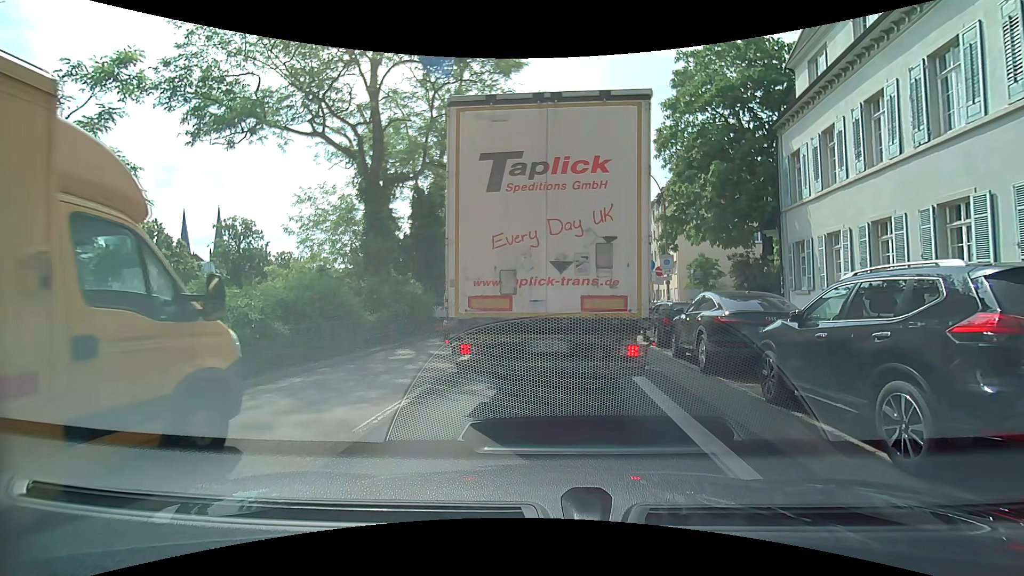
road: primary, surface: asphalt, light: Day
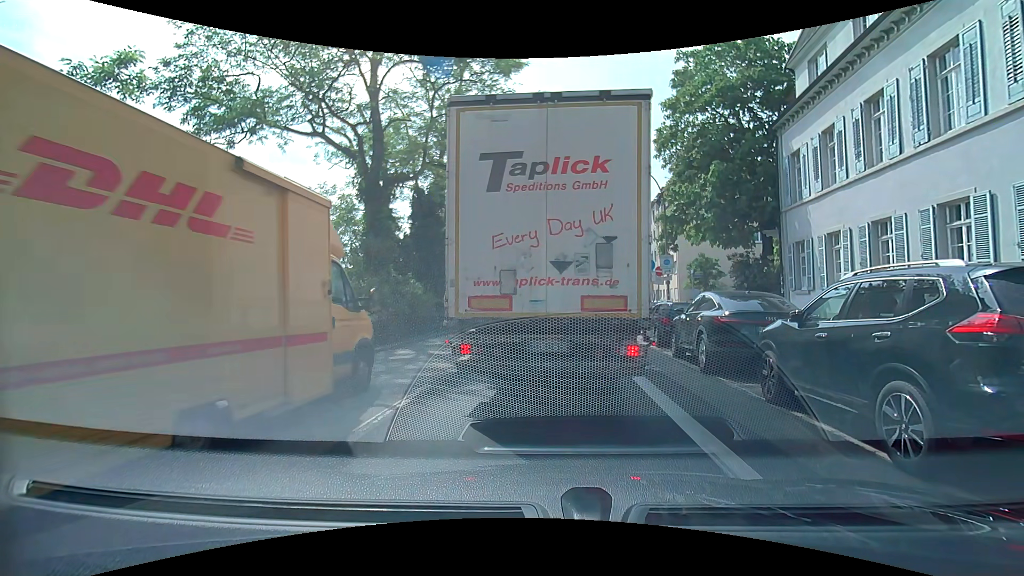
(0.0, 0.0) m; 0°
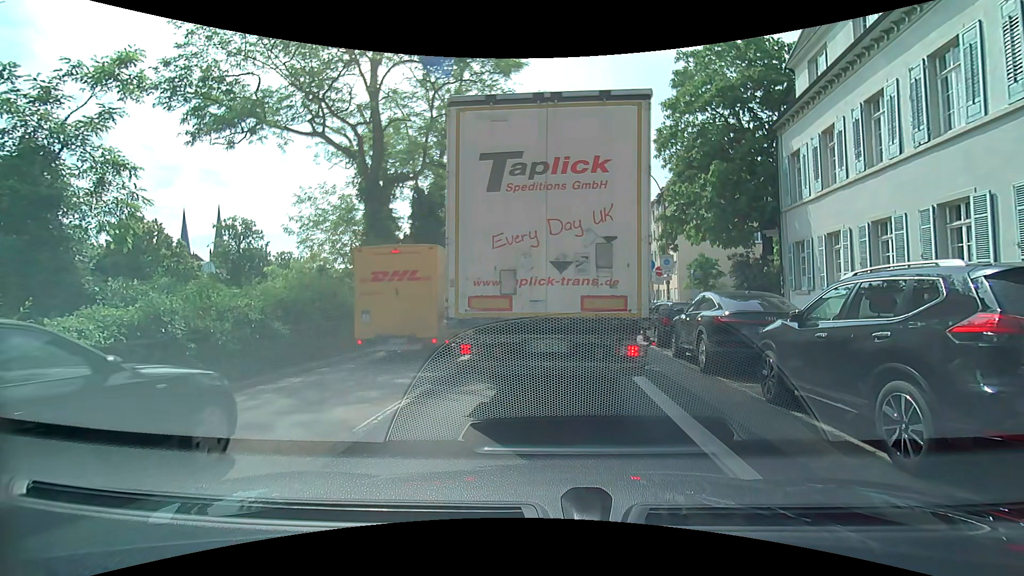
(0.0, 0.0) m; 0°
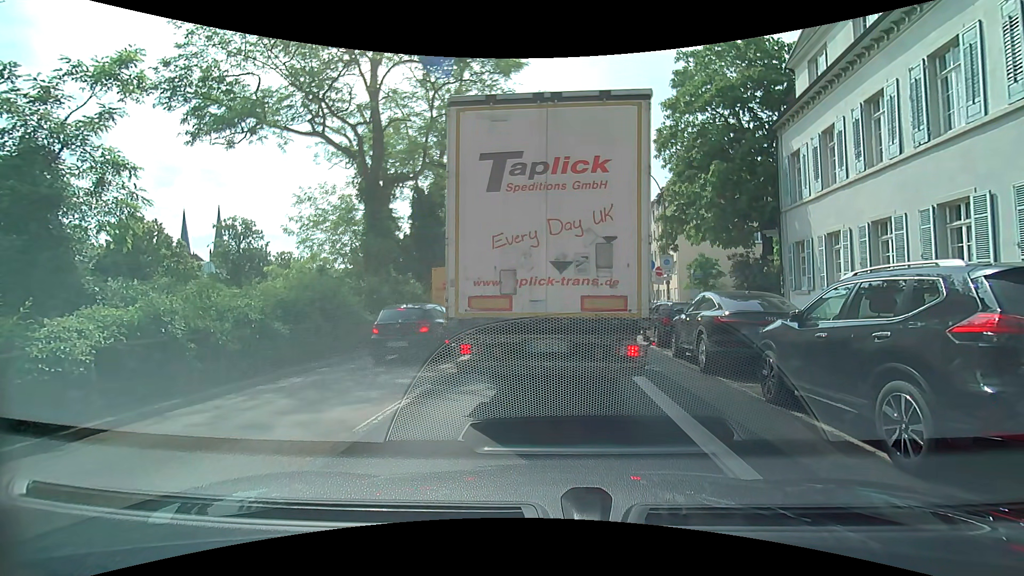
(0.0, 0.0) m; 0°
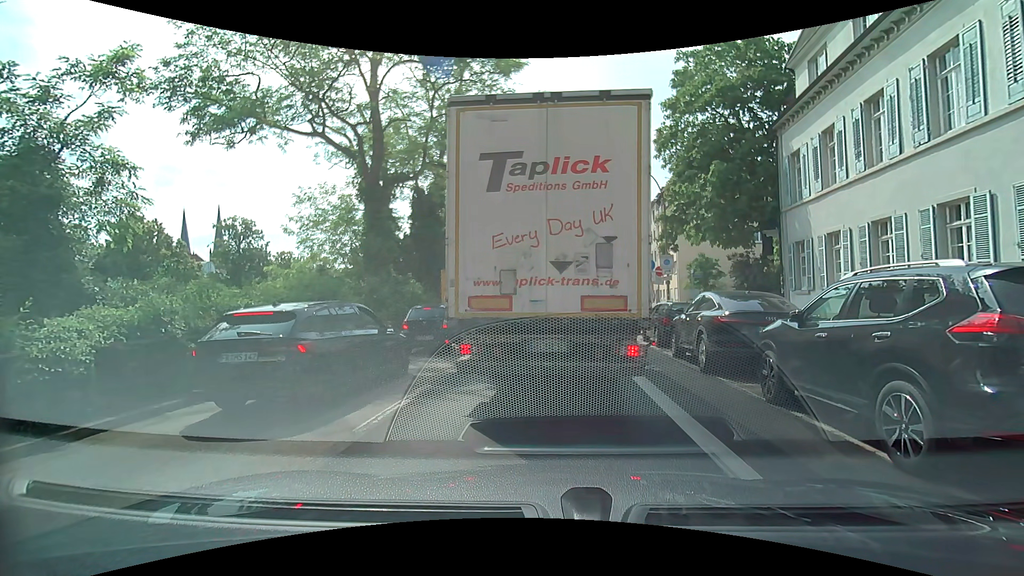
(0.0, 0.0) m; 0°
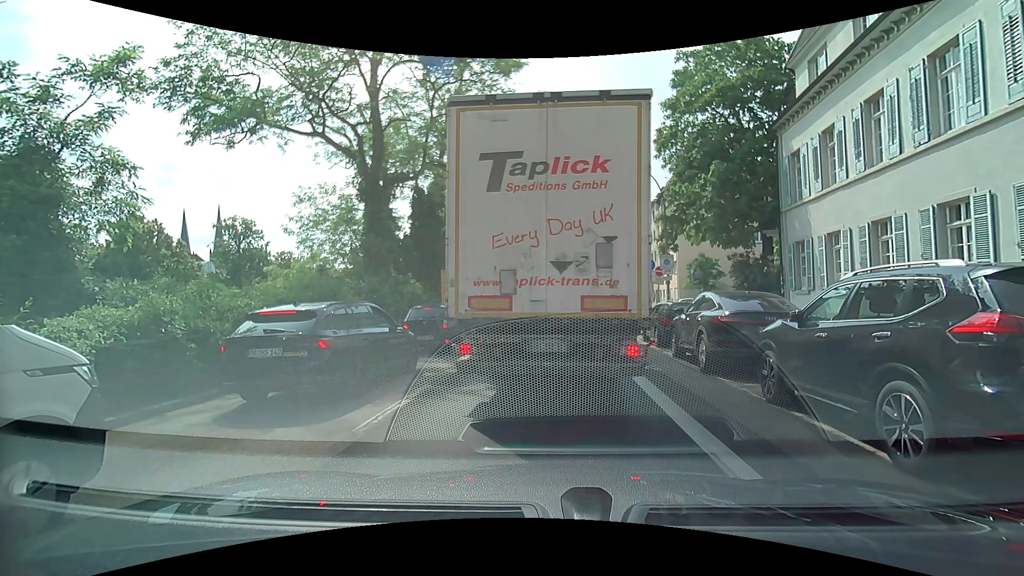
(0.0, 0.0) m; 0°
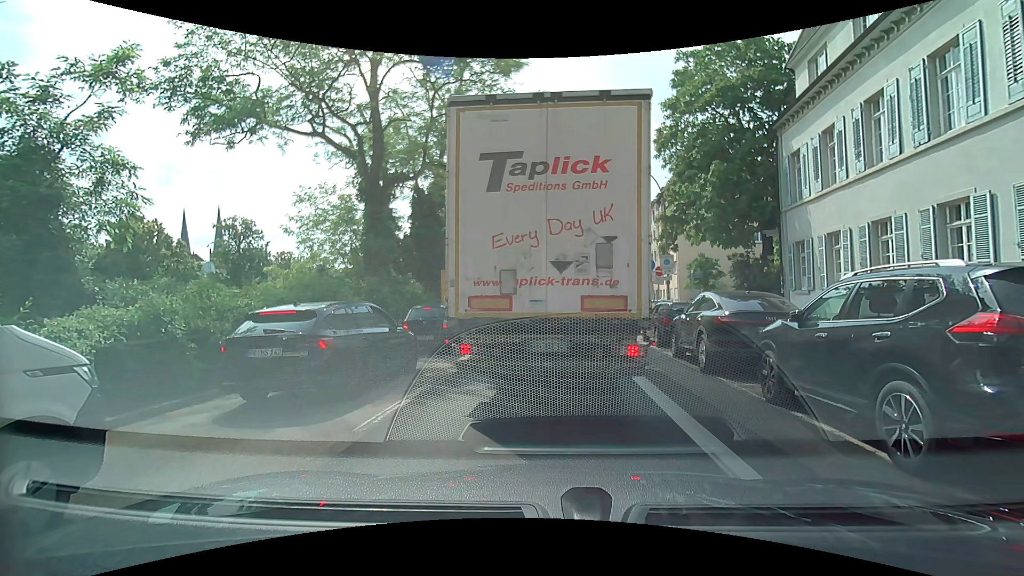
(0.0, 0.0) m; 0°
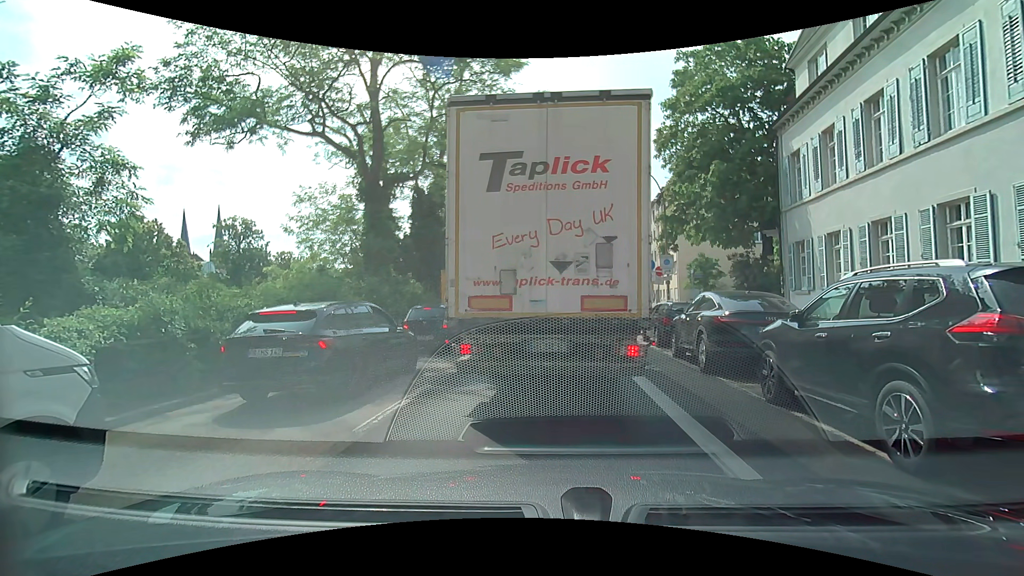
(0.0, 0.0) m; 0°
